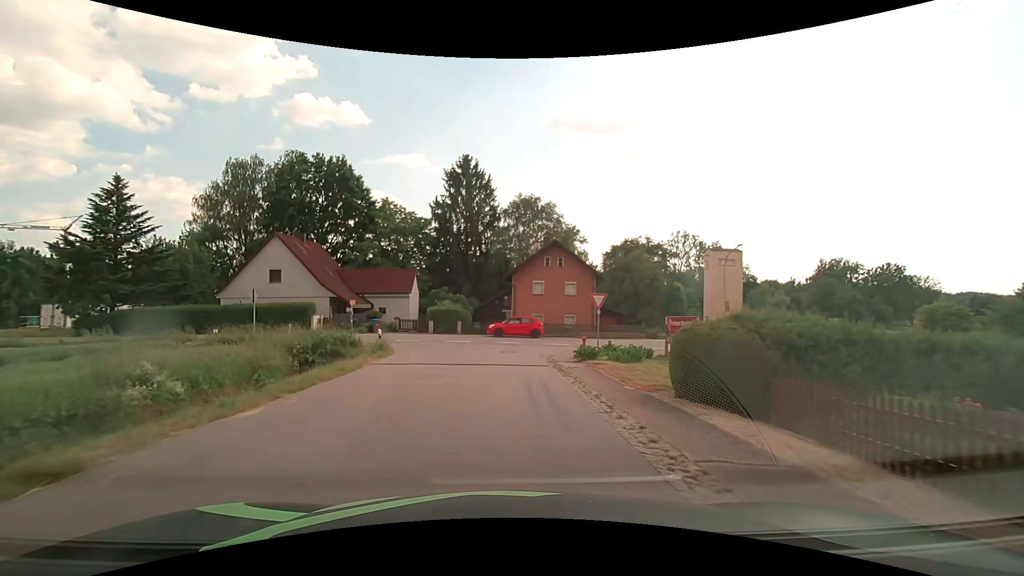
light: Day
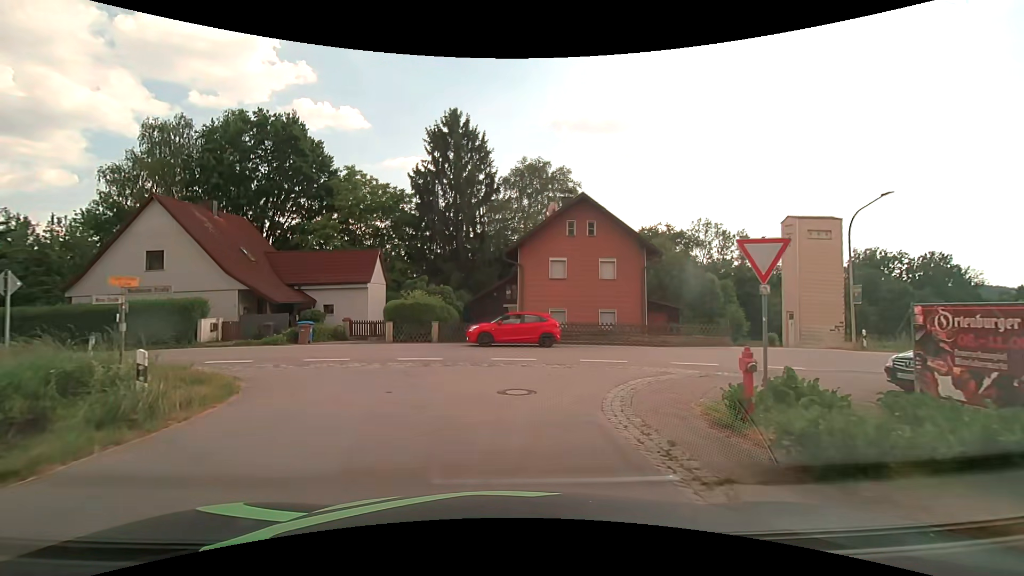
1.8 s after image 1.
(0.0, +13.6) m; 0°
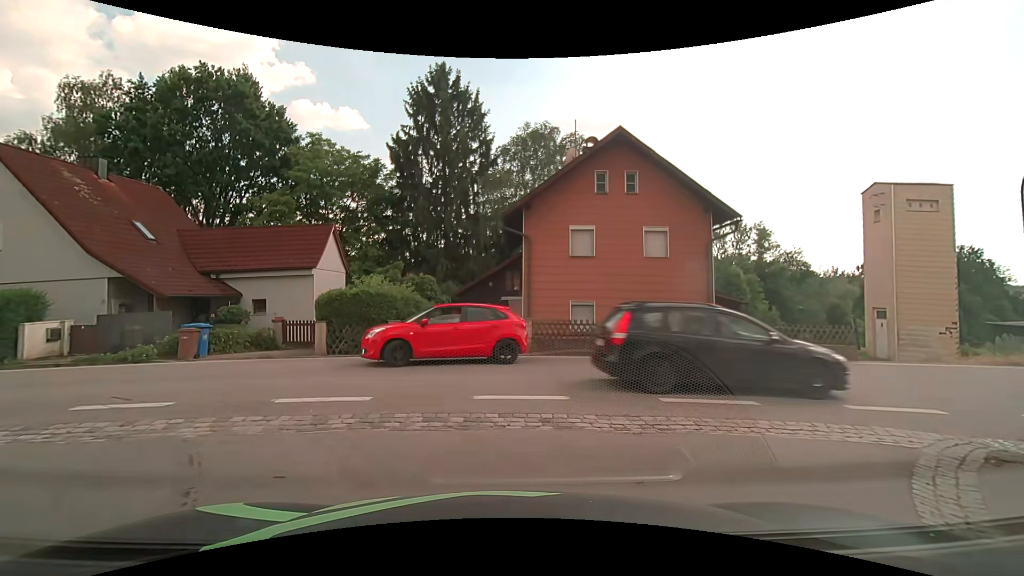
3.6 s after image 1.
(-0.1, +8.1) m; 0°
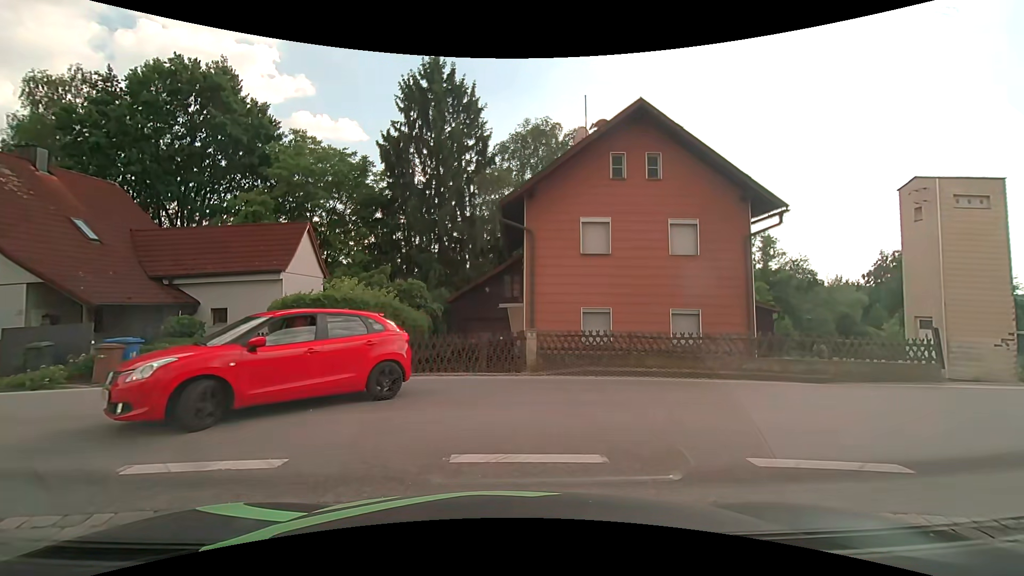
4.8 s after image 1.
(0.0, +2.8) m; +1°
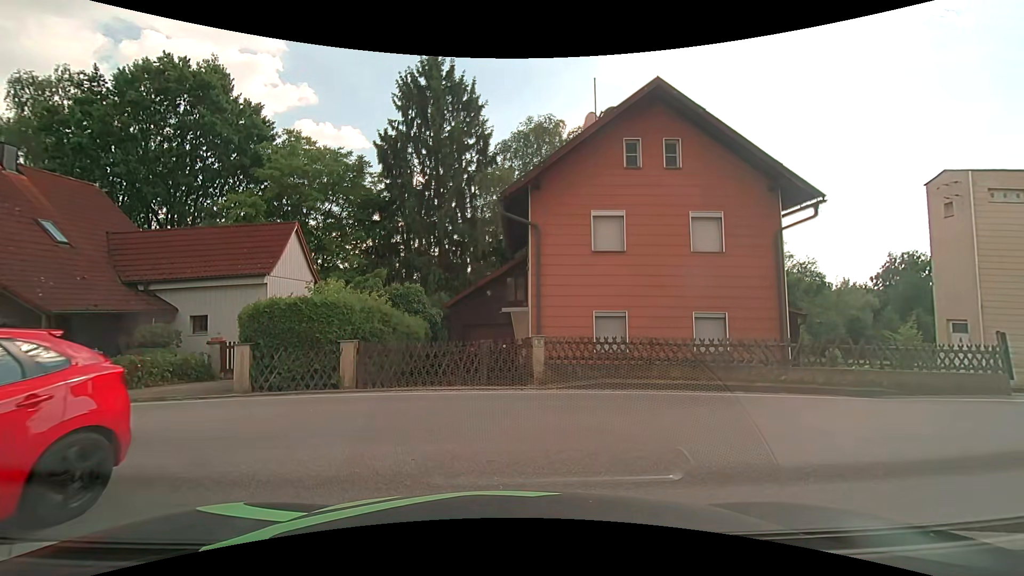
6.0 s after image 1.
(0.0, +1.4) m; -2°
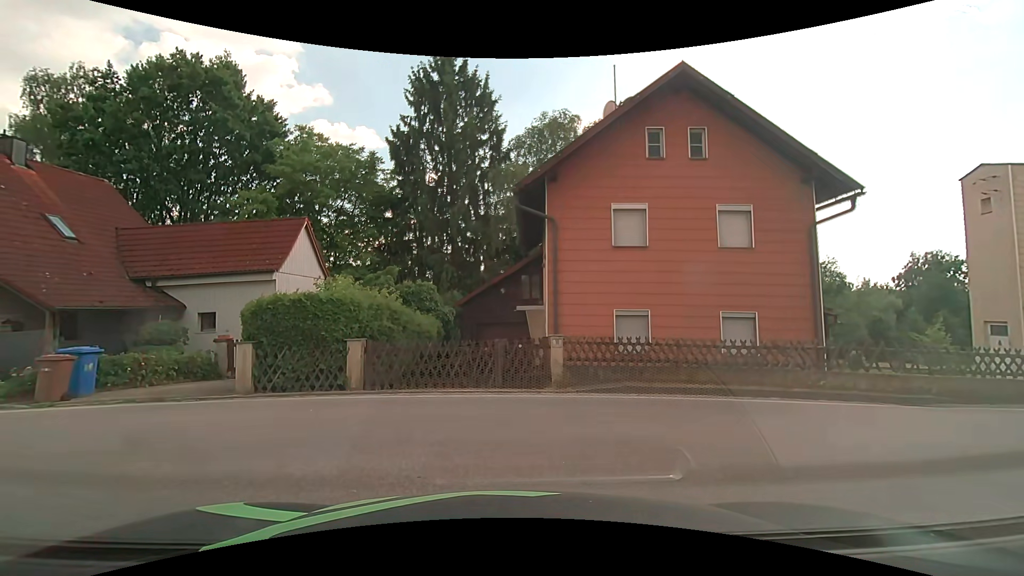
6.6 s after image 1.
(0.0, +0.7) m; 0°
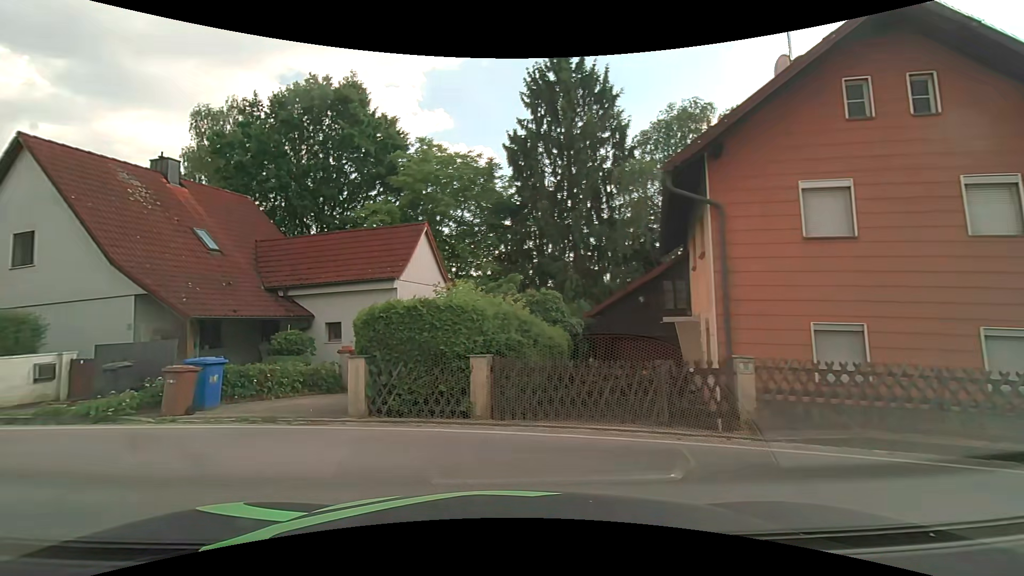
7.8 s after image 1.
(-0.3, +2.5) m; -14°
